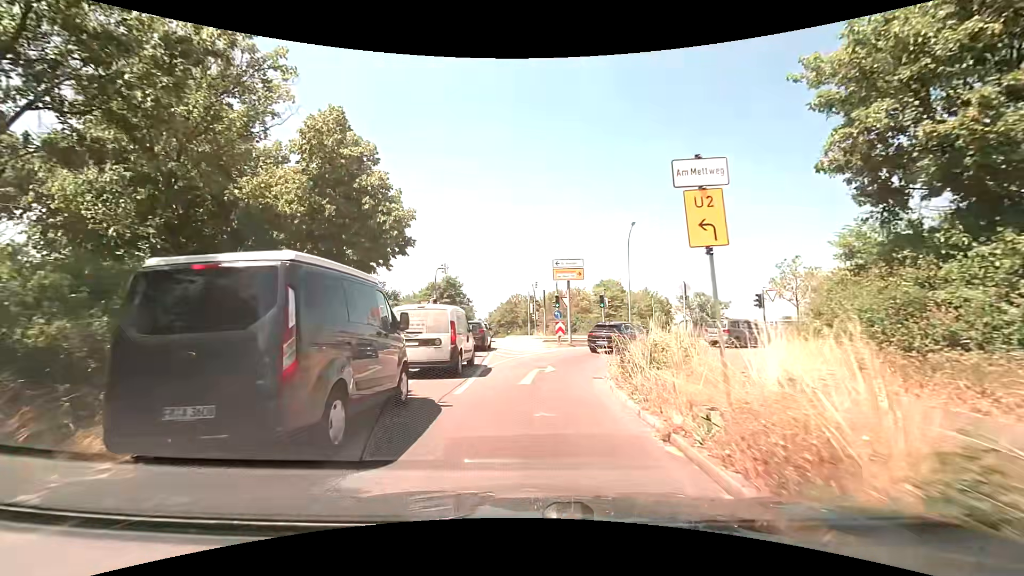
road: trunk_link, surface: asphalt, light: Day
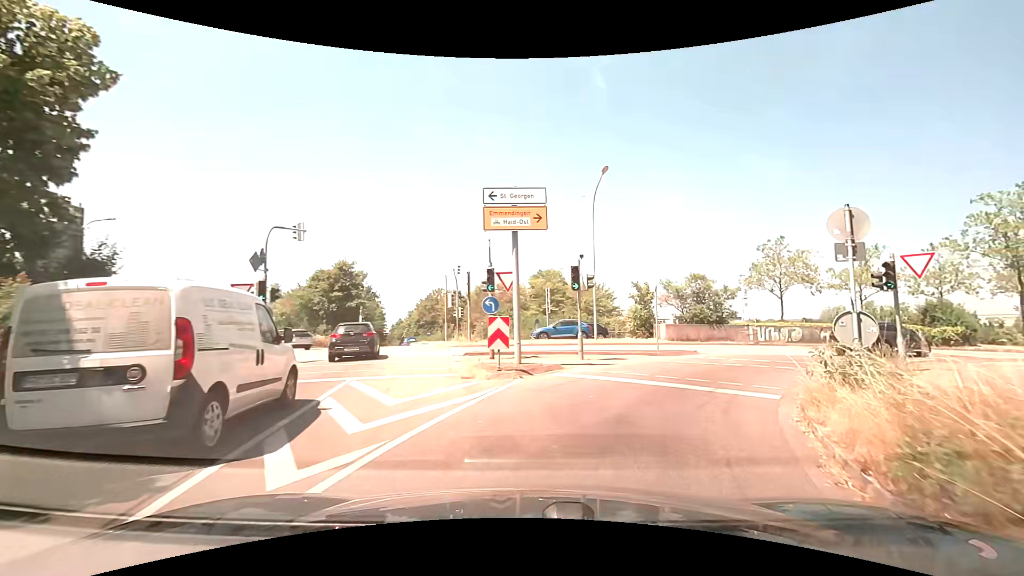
(+0.4, +15.5) m; +8°
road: primary_link
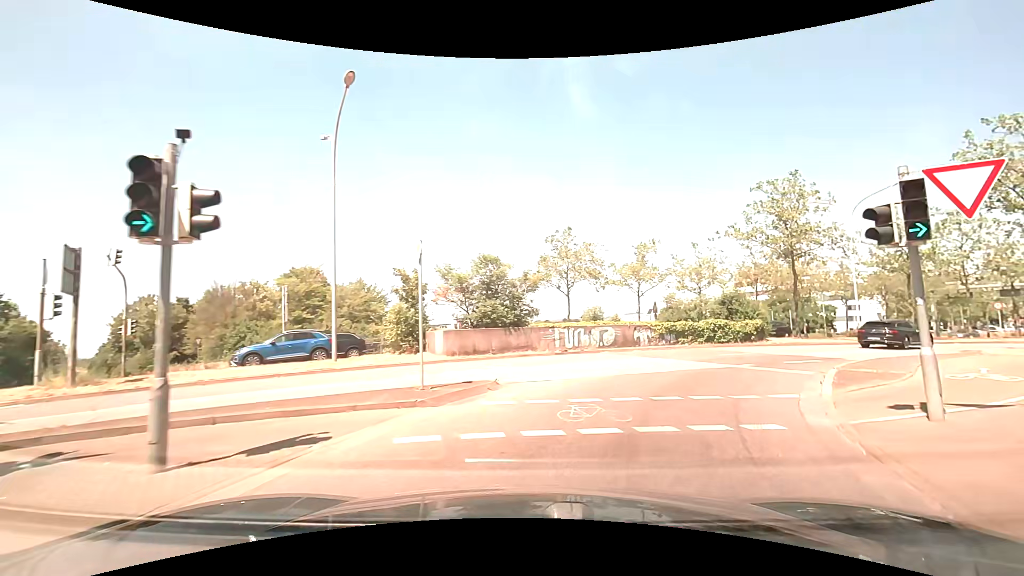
(+2.2, +10.7) m; +25°
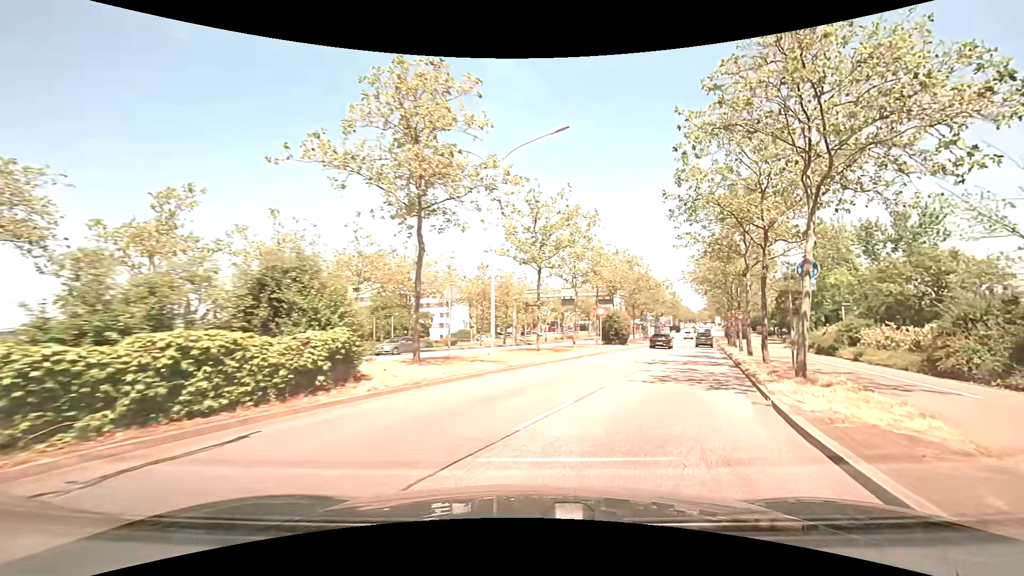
(+6.2, +17.4) m; +42°
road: primary
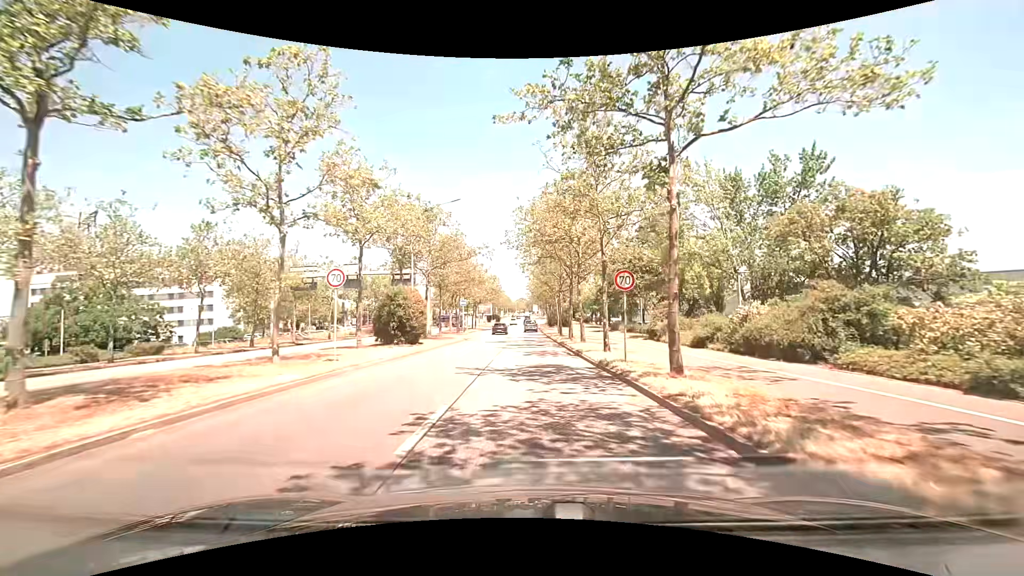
(+4.7, +18.7) m; +19°
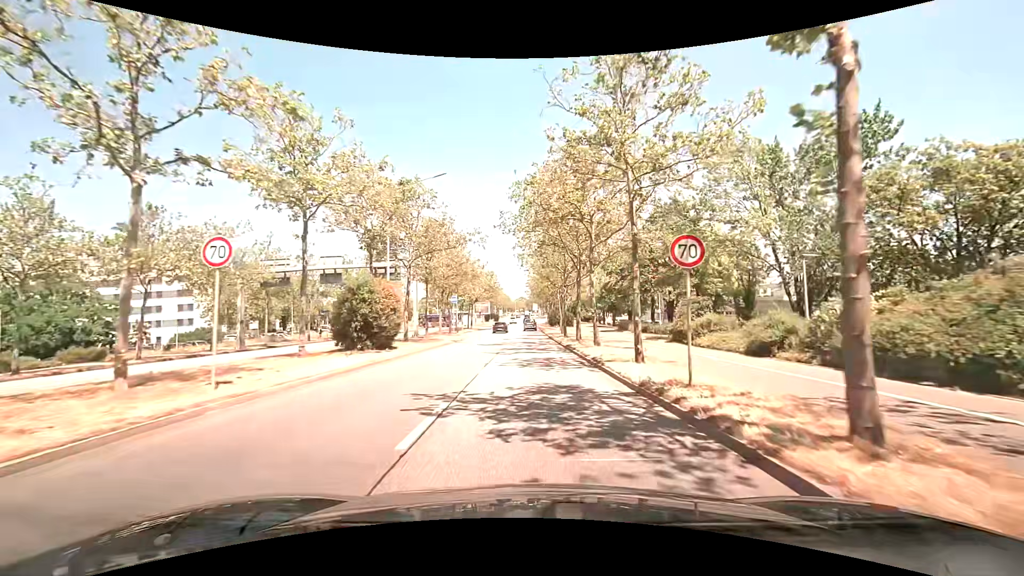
(0.0, +5.9) m; +1°
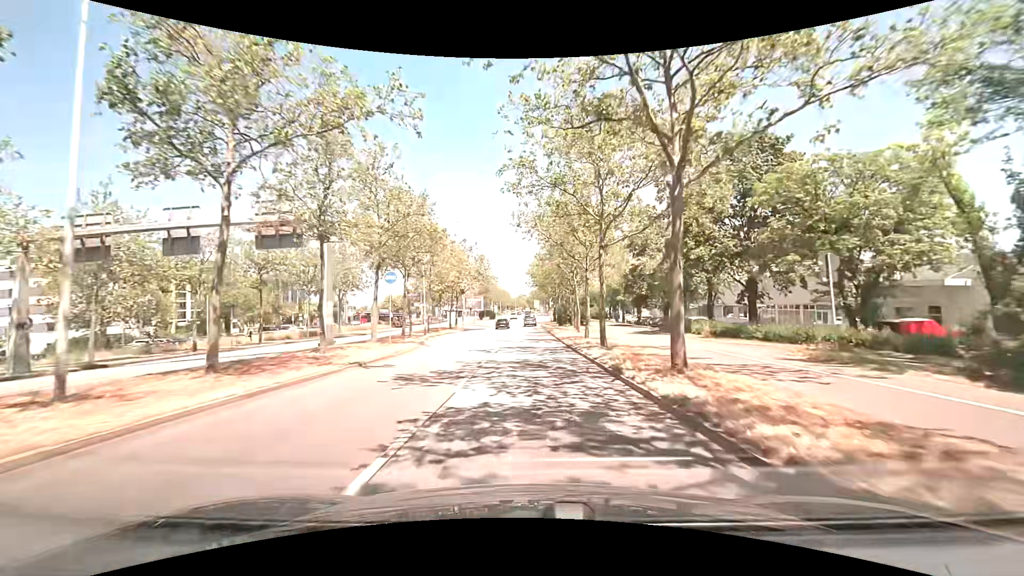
(-0.1, +20.0) m; -1°
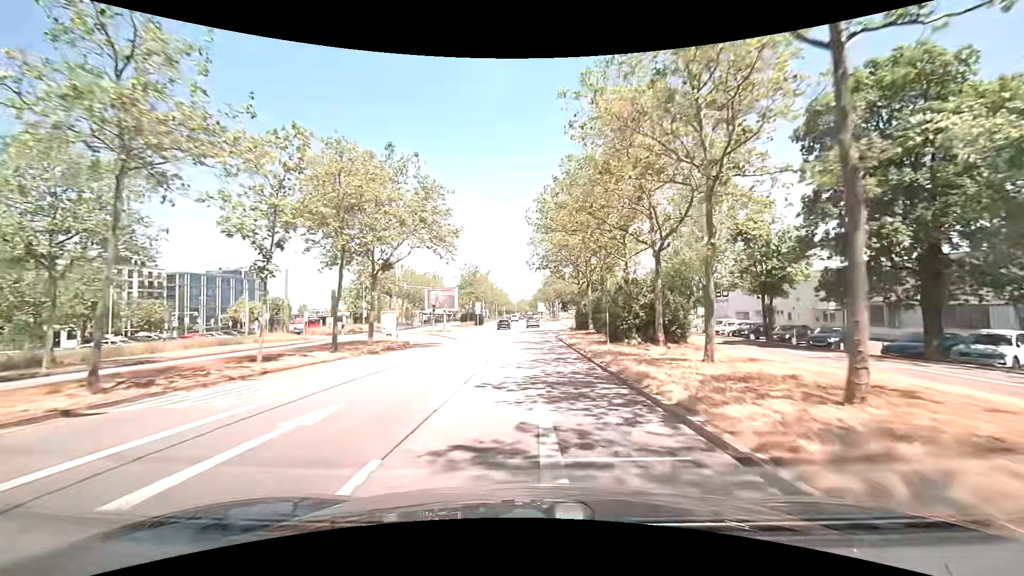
(+0.1, +37.6) m; 0°
(0, +10) (0, +20) (0, +30) (0, +40) (0, +50) (0, +60) (0, +70) (0, +80) (0, +90) (0, +100) m
